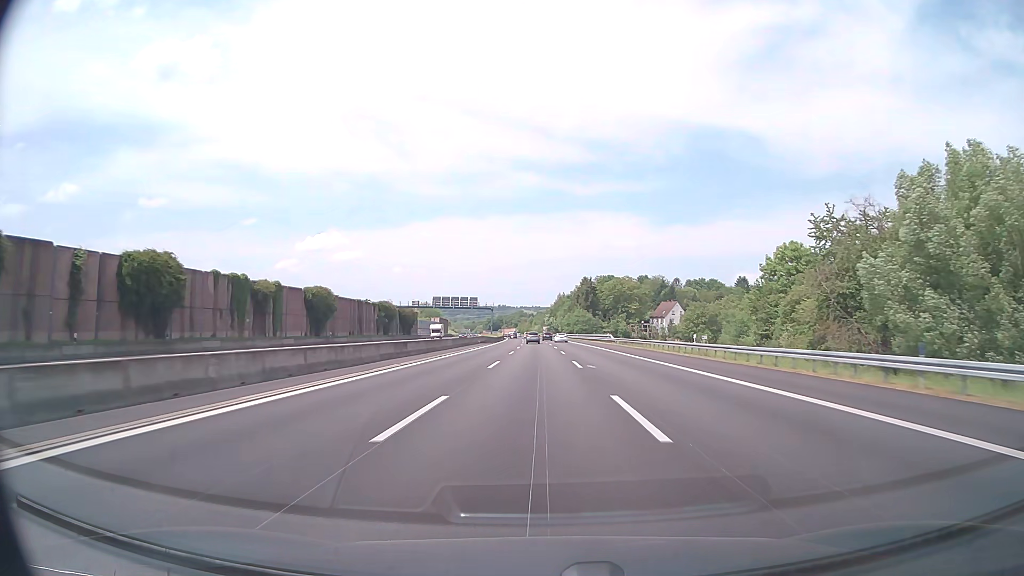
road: motorway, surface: asphalt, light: Day
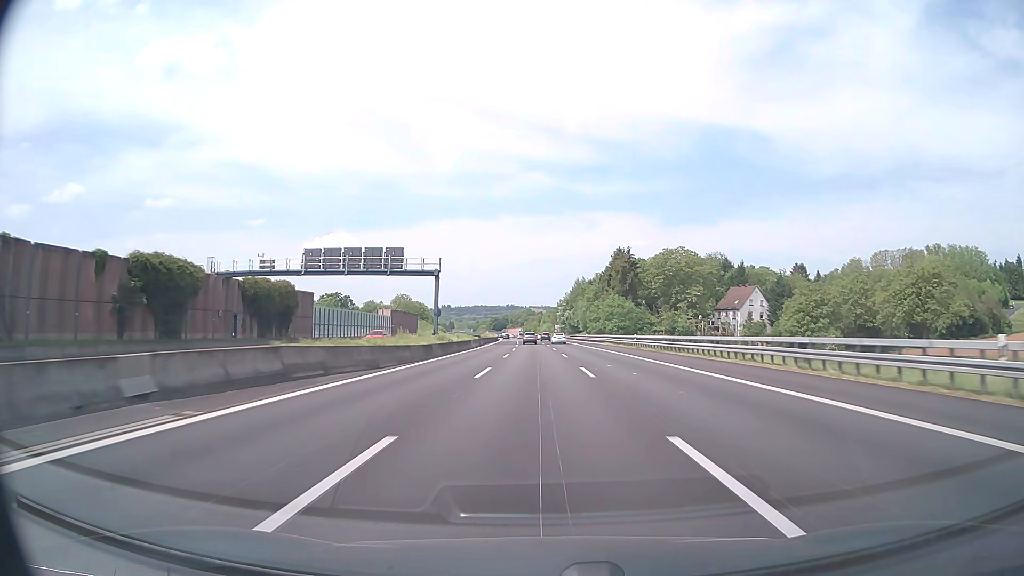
(-0.6, +77.5) m; -1°
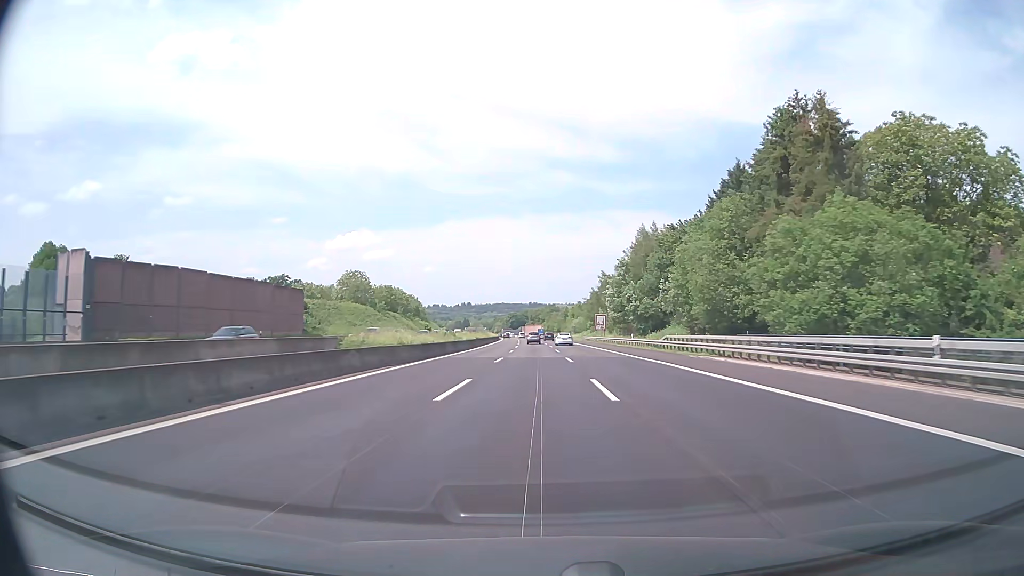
(-1.5, +96.8) m; -2°
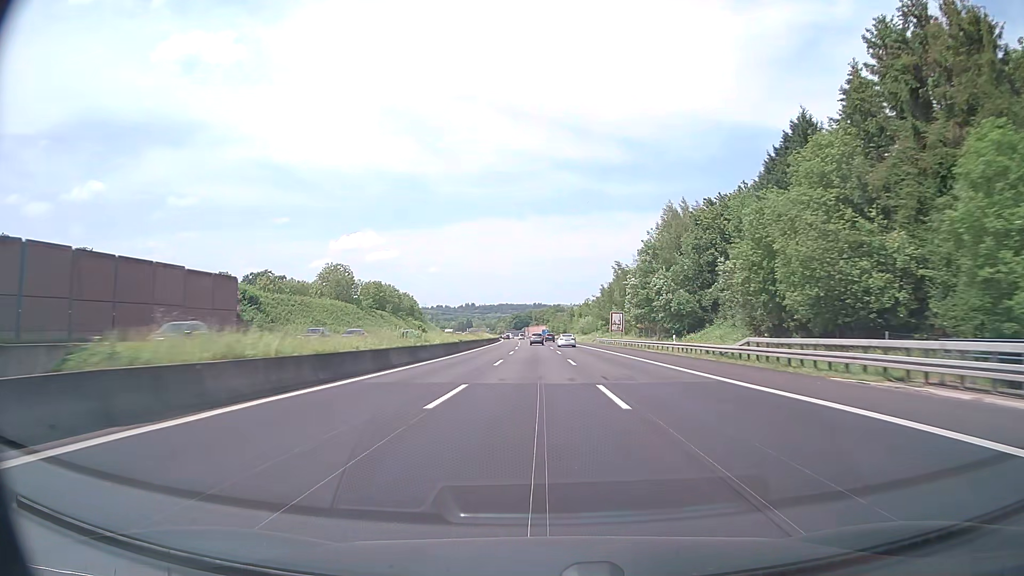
(-0.1, +19.4) m; -1°
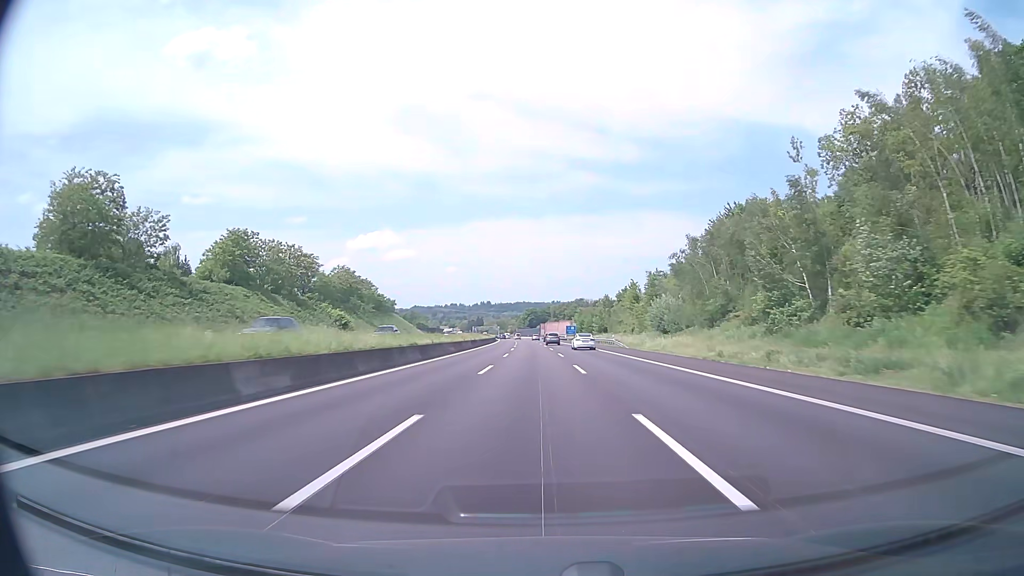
(-1.4, +97.0) m; -2°
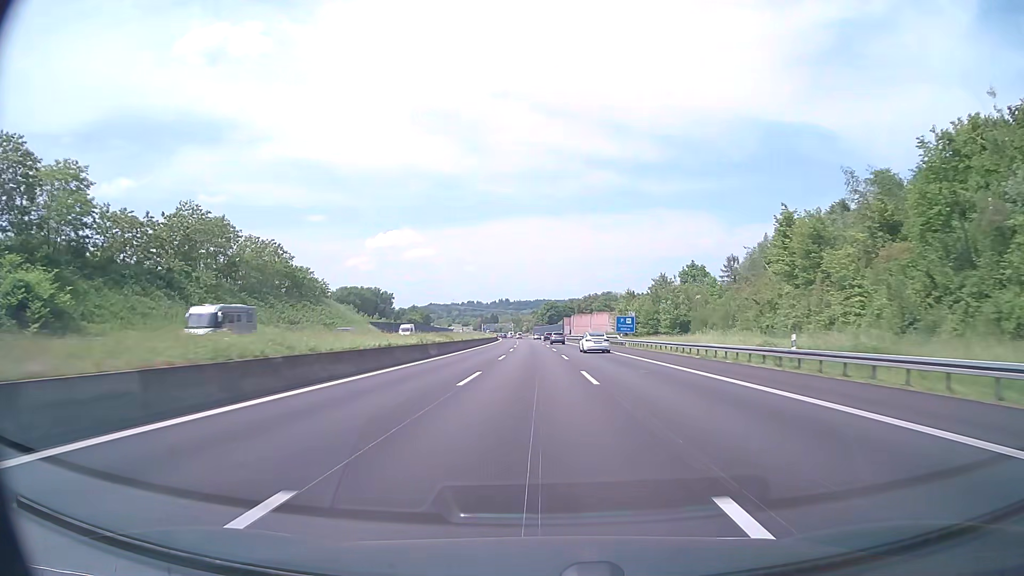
(-1.1, +77.4) m; -2°
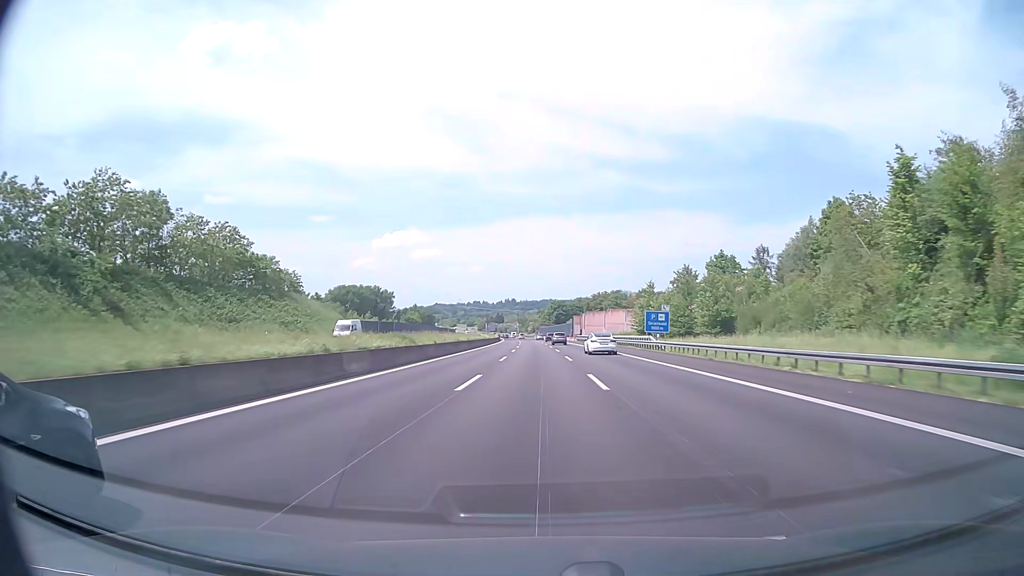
(-0.1, +19.3) m; -1°
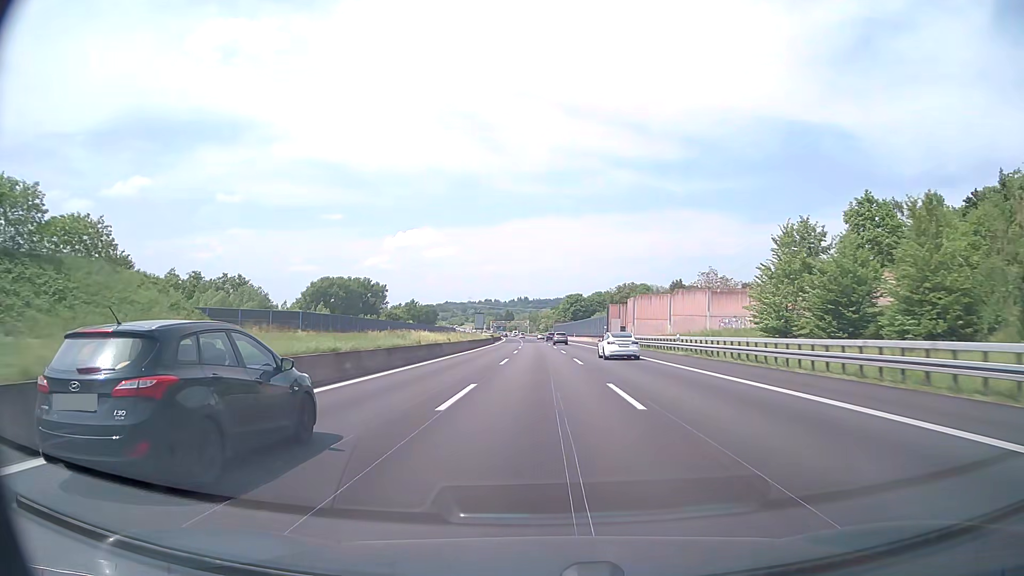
(-0.7, +58.1) m; -1°
(0, +10) (0, +20) (0, +30) (0, +40) (0, +50) (0, +60) (-1, +70) (-1, +80) (-1, +90) (-1, +100) m
